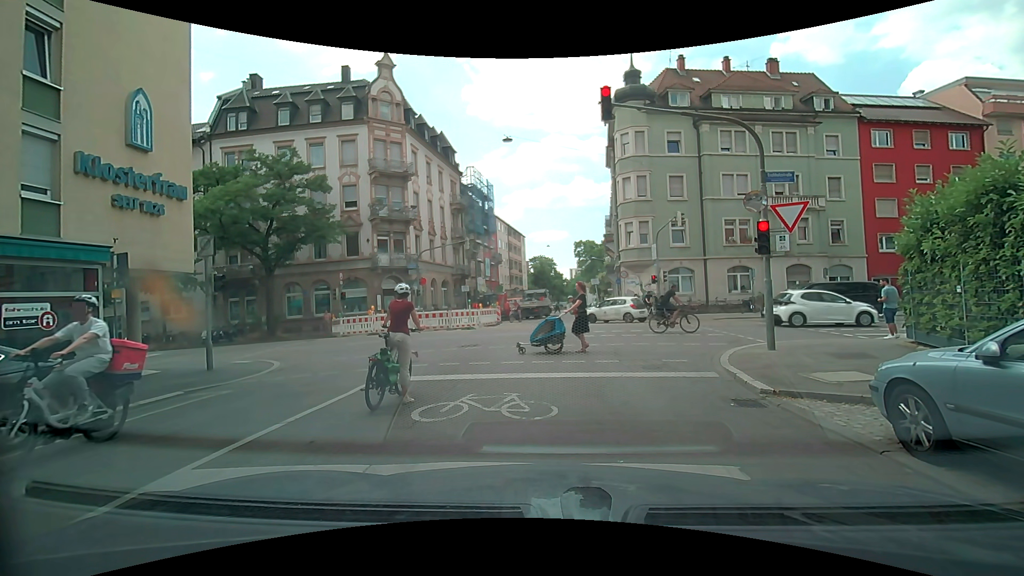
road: residential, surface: asphalt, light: Day
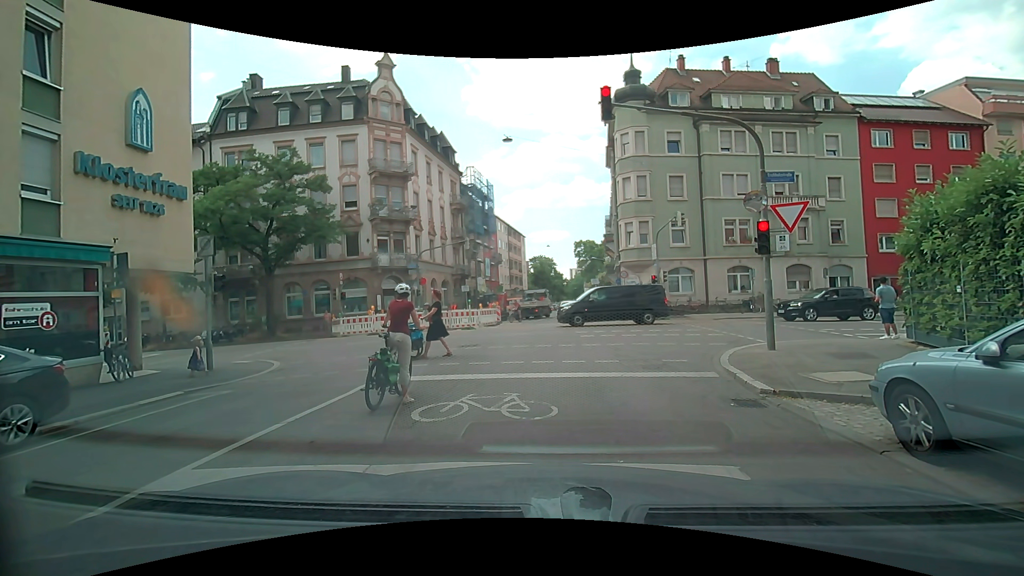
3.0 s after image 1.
(0.0, 0.0) m; 0°
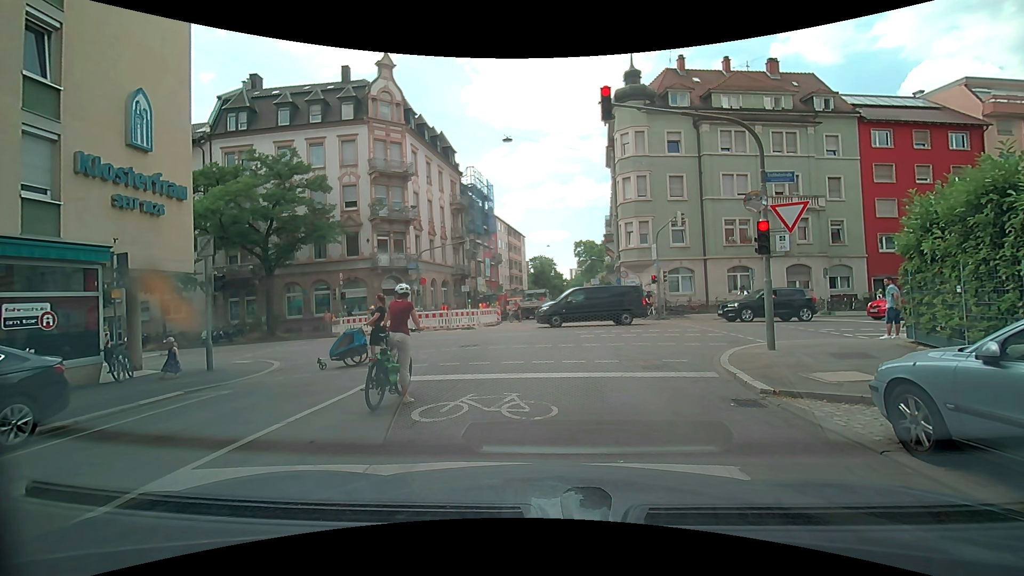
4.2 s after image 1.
(0.0, 0.0) m; 0°
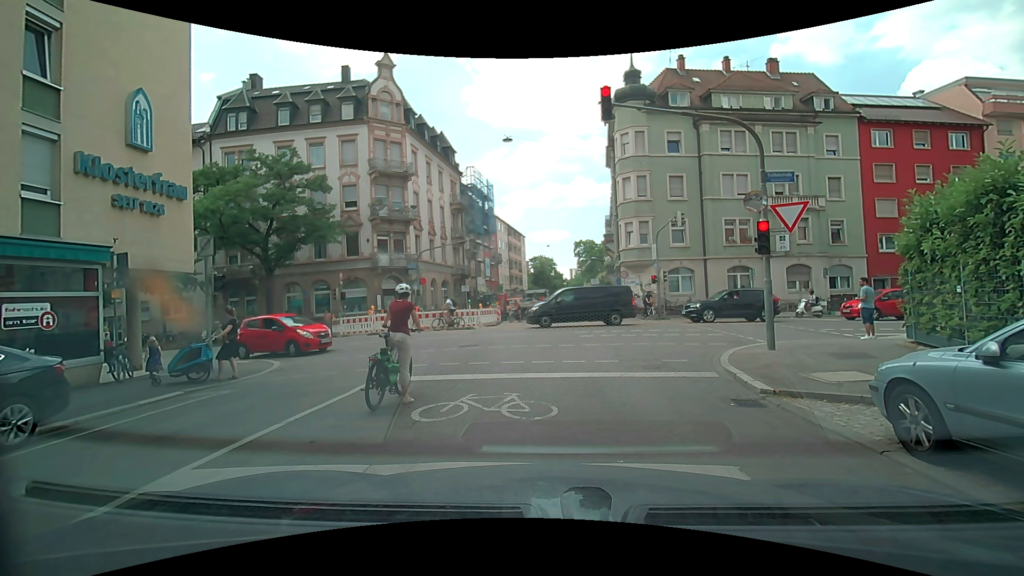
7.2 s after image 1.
(0.0, 0.0) m; 0°
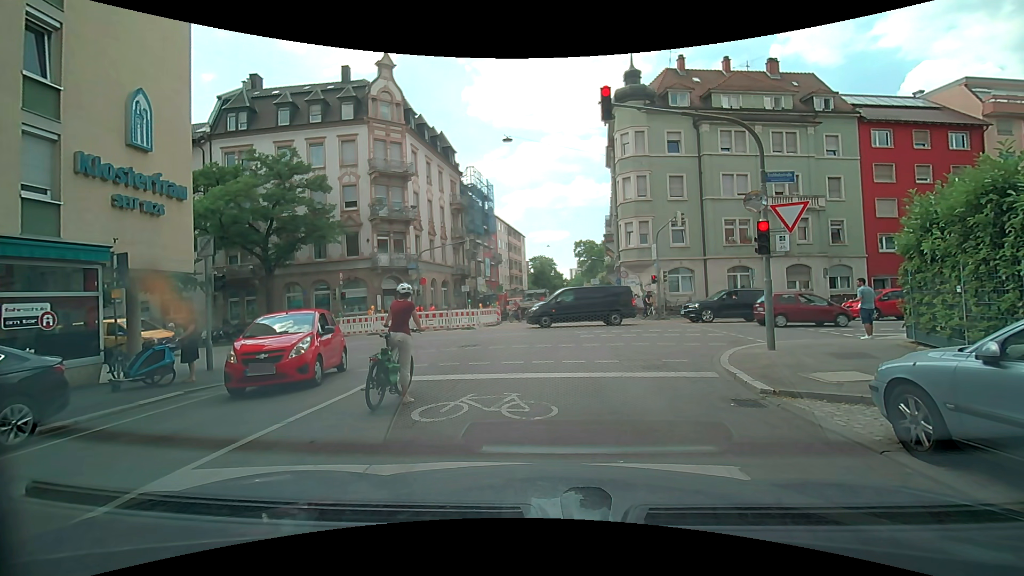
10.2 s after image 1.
(0.0, 0.0) m; 0°
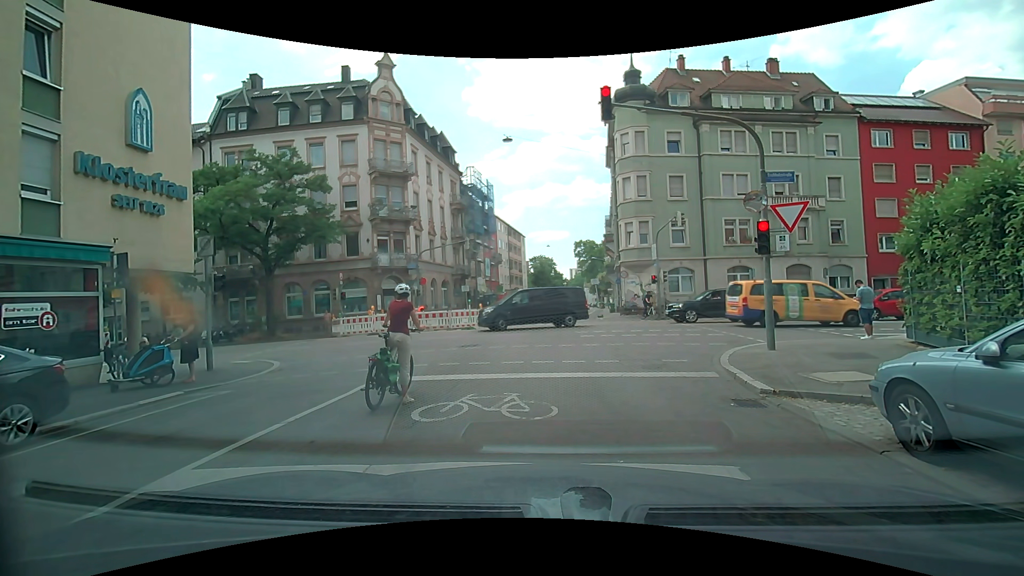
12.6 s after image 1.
(0.0, 0.0) m; 0°
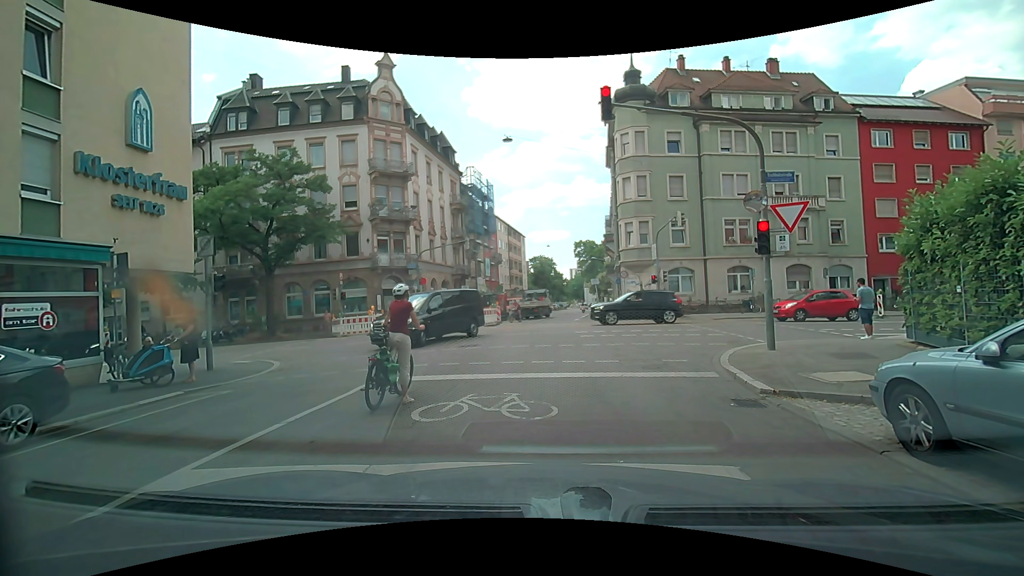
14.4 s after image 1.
(0.0, 0.0) m; 0°
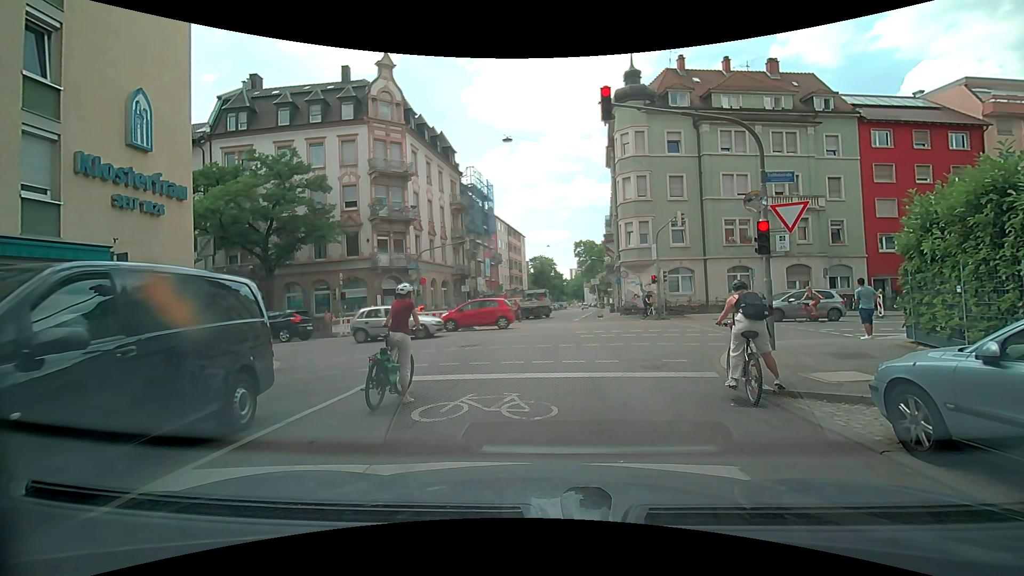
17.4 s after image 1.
(0.0, 0.0) m; 0°
